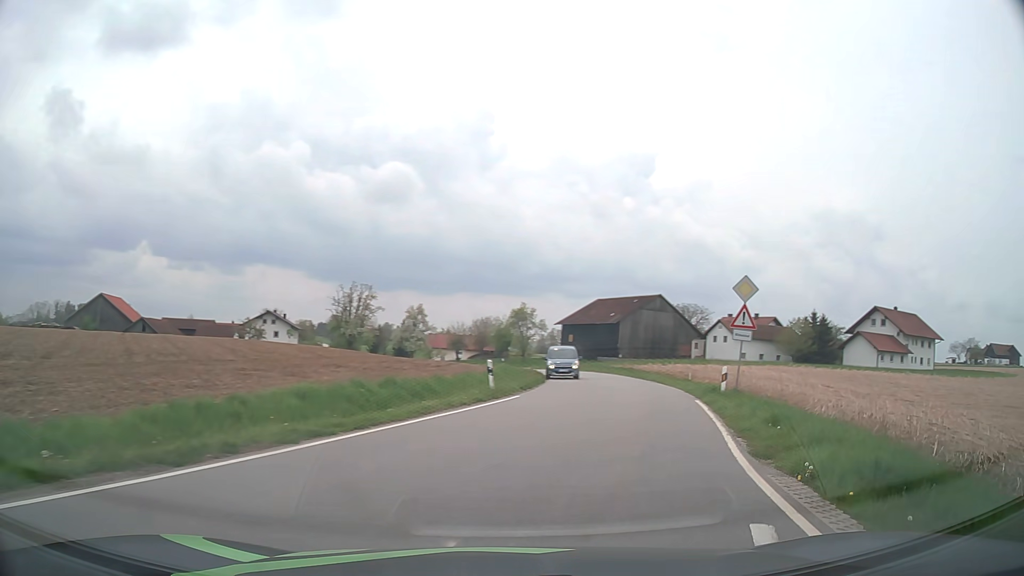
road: tertiary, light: Day
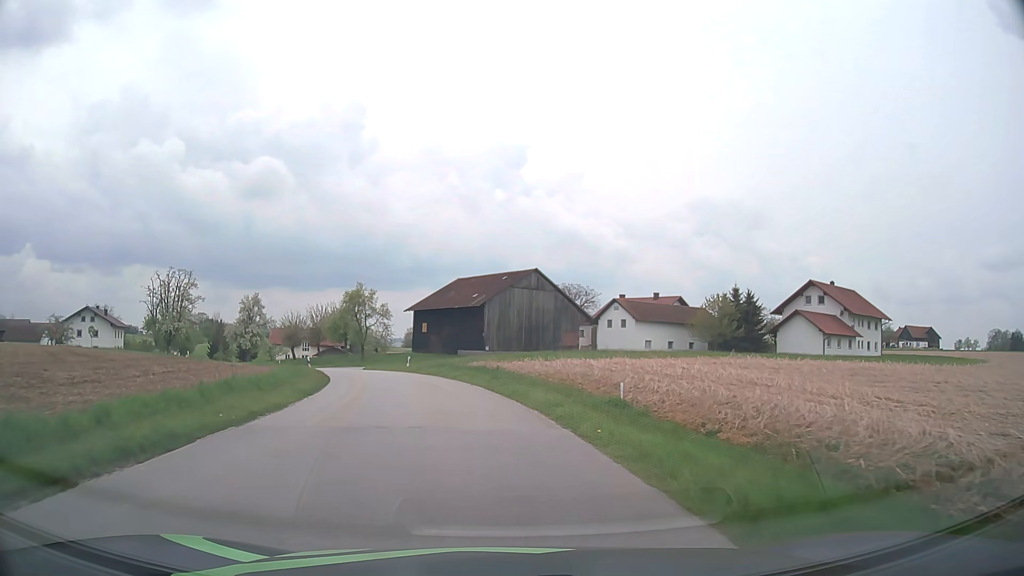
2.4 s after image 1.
(+5.3, +22.3) m; +14°
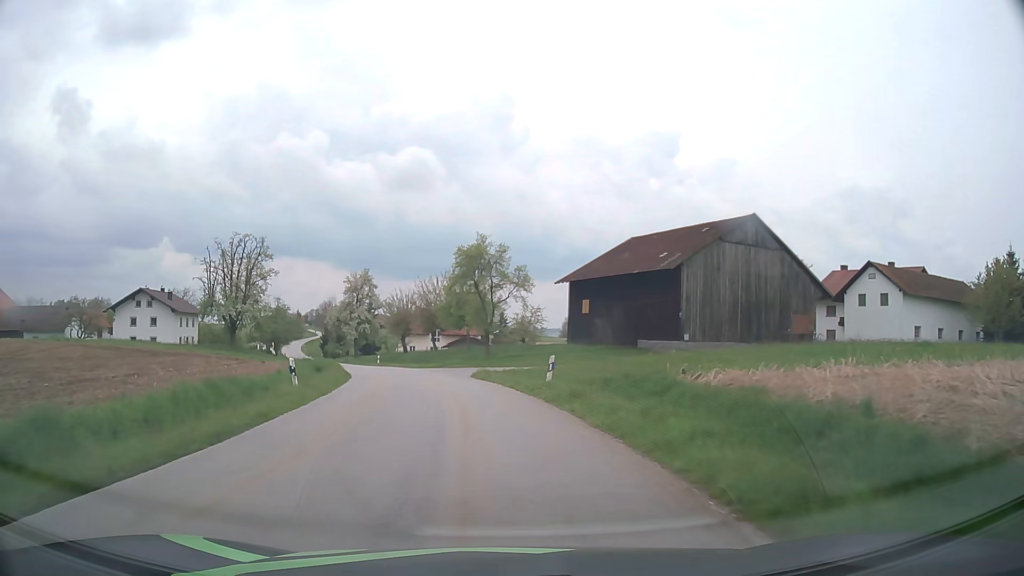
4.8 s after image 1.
(-3.3, +28.6) m; -13°
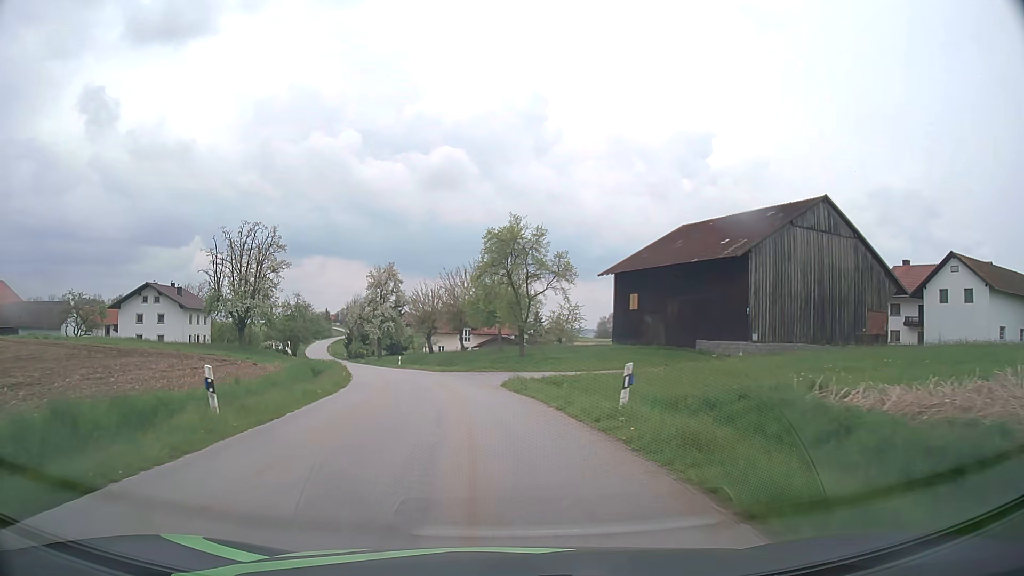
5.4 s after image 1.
(-0.2, +7.3) m; -3°
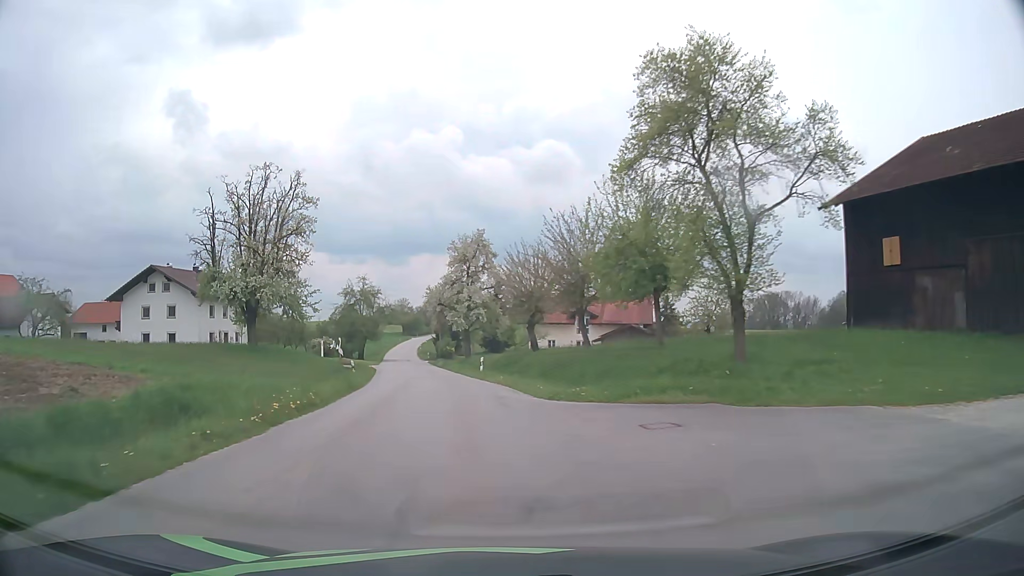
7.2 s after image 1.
(-1.9, +24.7) m; -9°
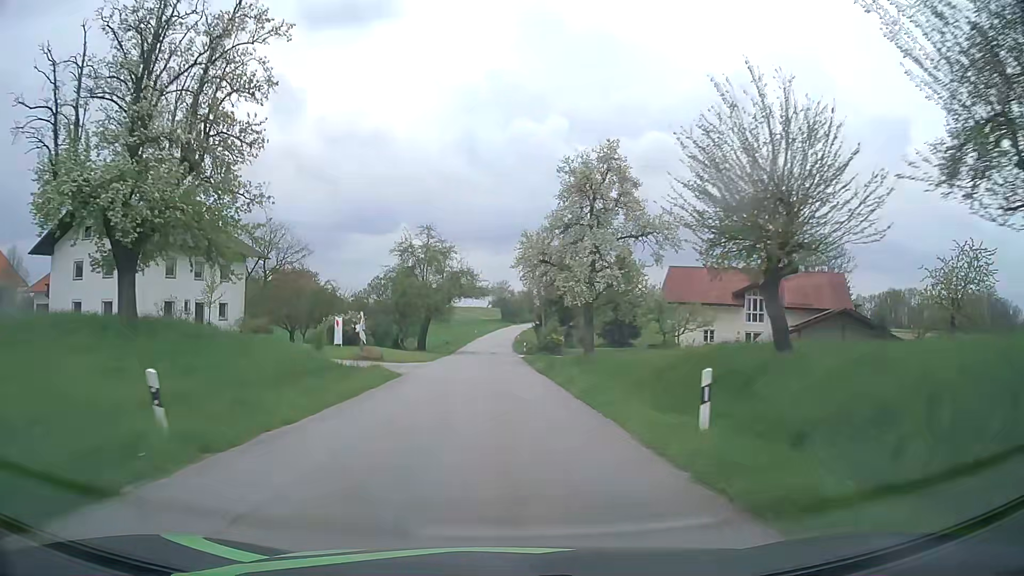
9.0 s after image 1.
(-2.7, +28.9) m; -9°
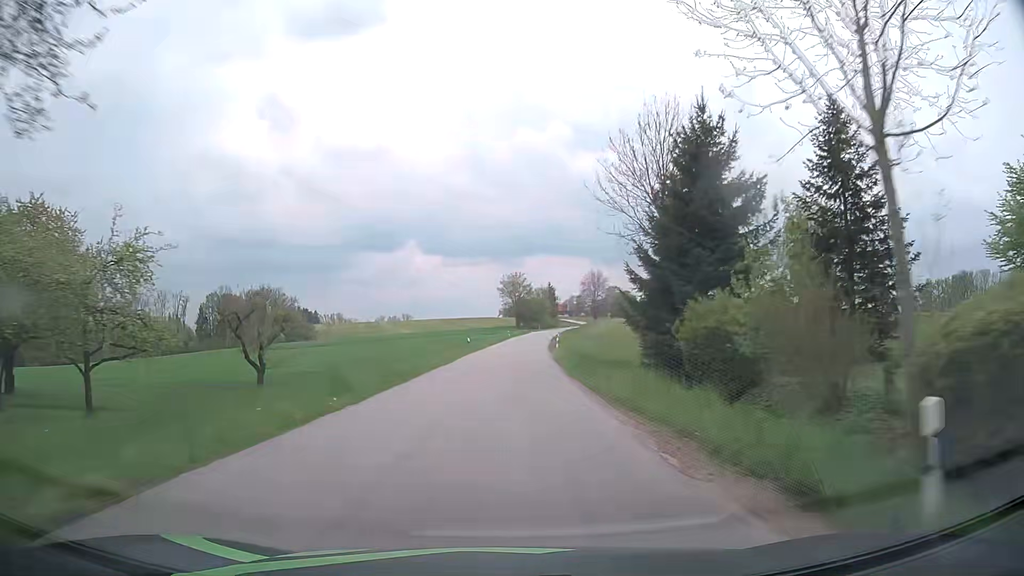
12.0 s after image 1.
(-1.0, +56.3) m; -1°
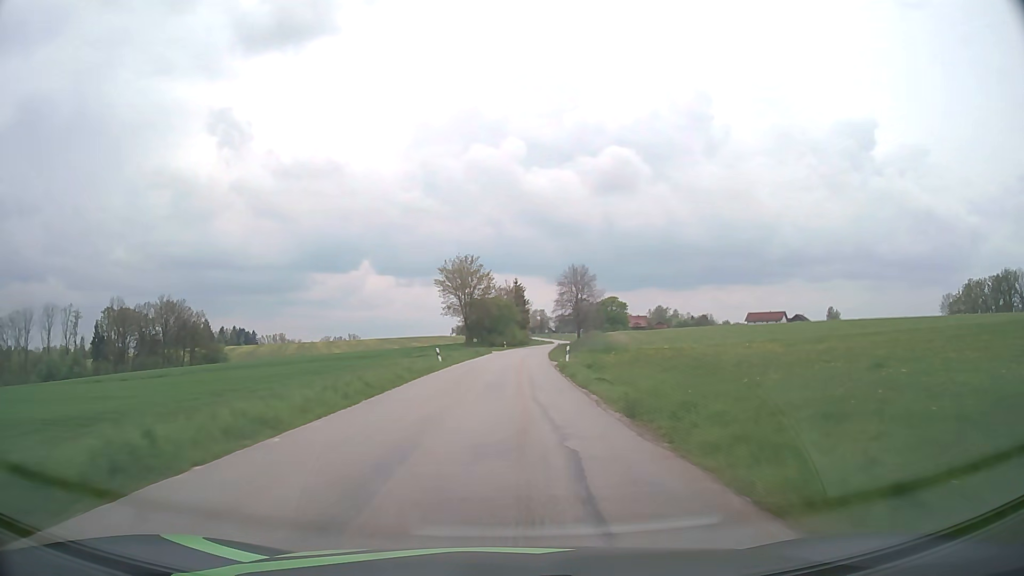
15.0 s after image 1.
(+1.3, +59.5) m; +3°
(0, +10) (0, +20) (+1, +30) (+1, +40) (+1, +50) (+2, +60) (+3, +70) (+4, +80) (+4, +90) (+6, +100) m
